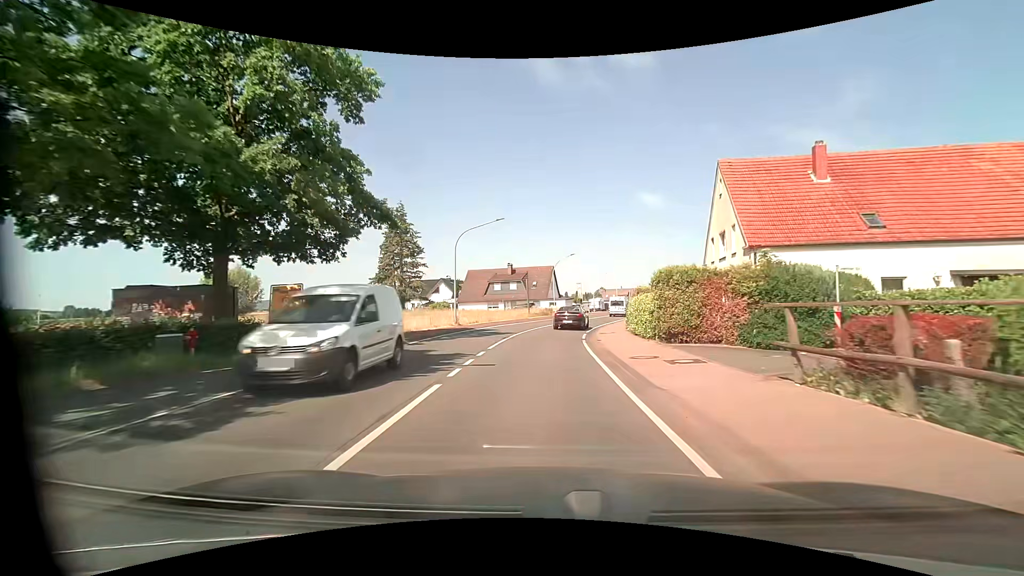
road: primary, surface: asphalt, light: Day
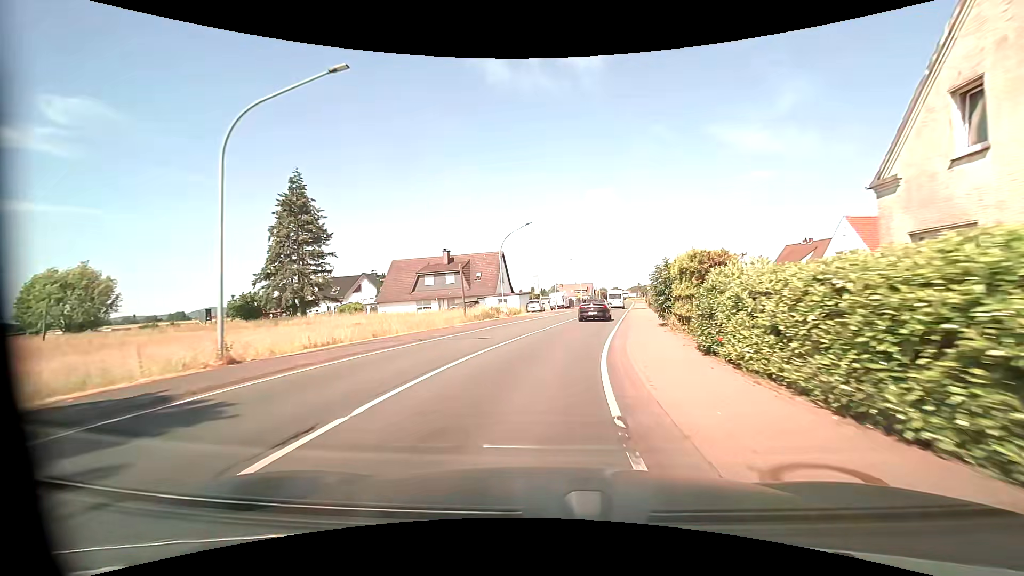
(+0.8, +22.0) m; +5°
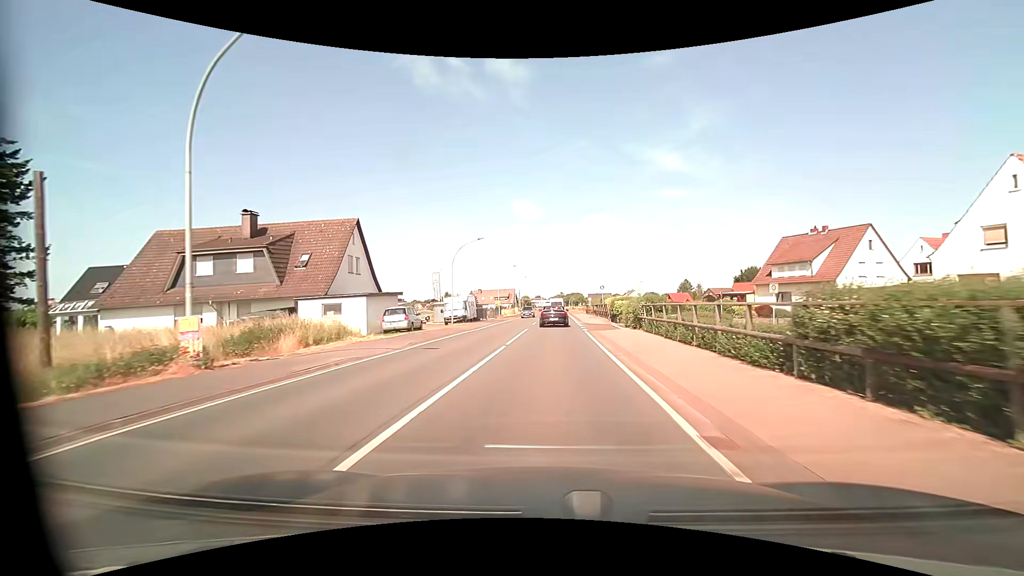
(+2.4, +30.4) m; +9°
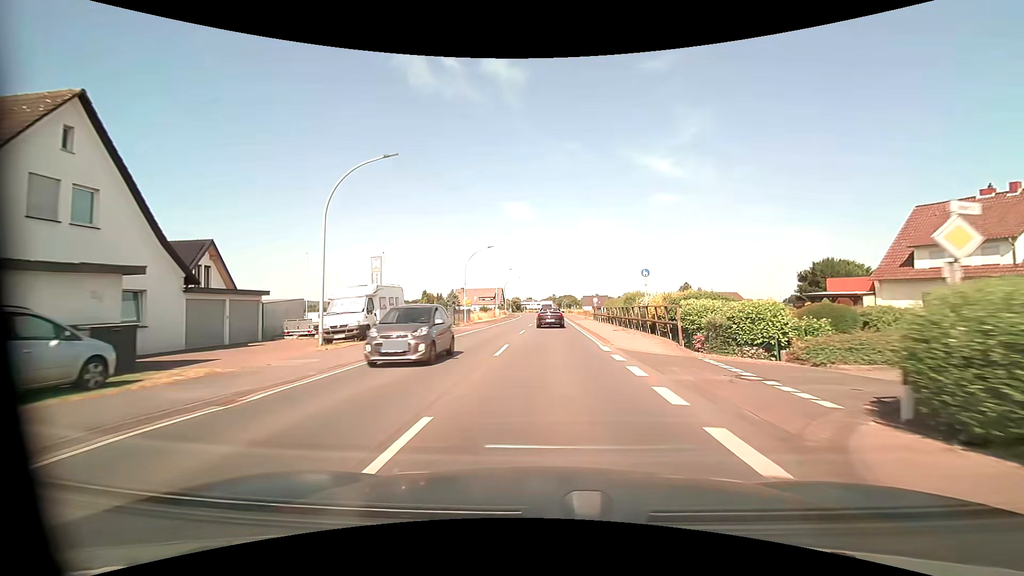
(+0.1, +23.4) m; +1°
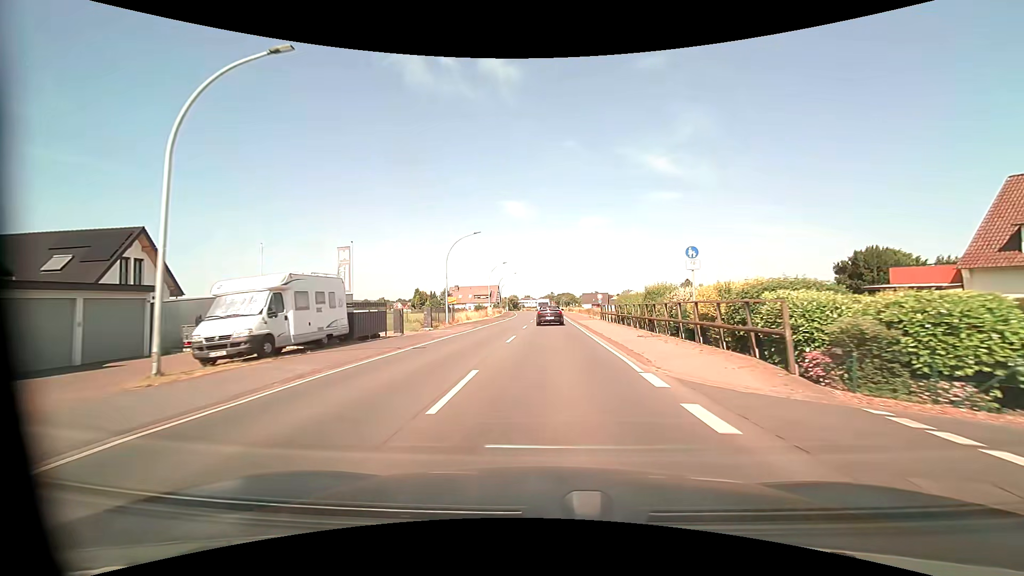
(0.0, +7.8) m; 0°
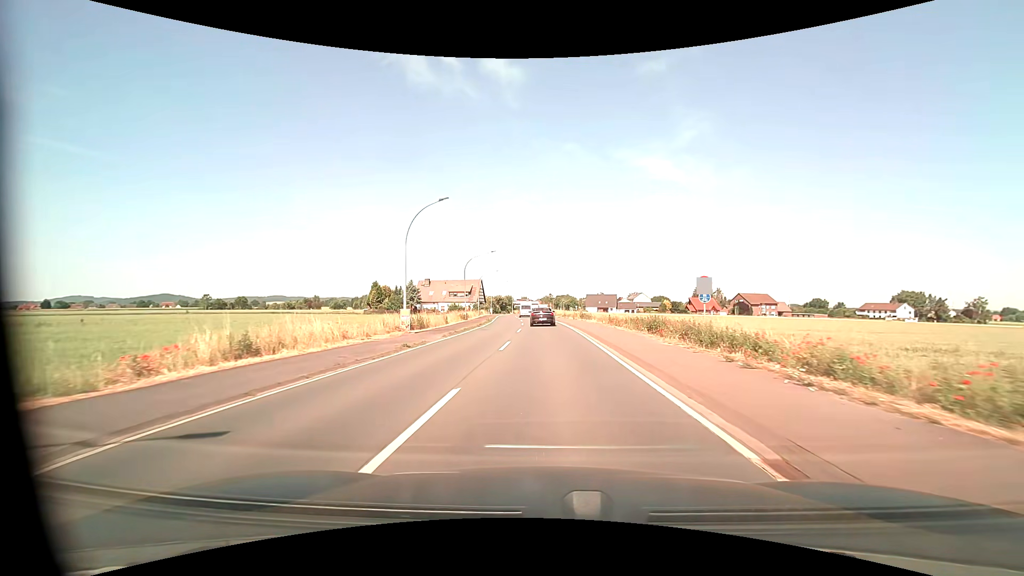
(0.0, +39.4) m; 0°
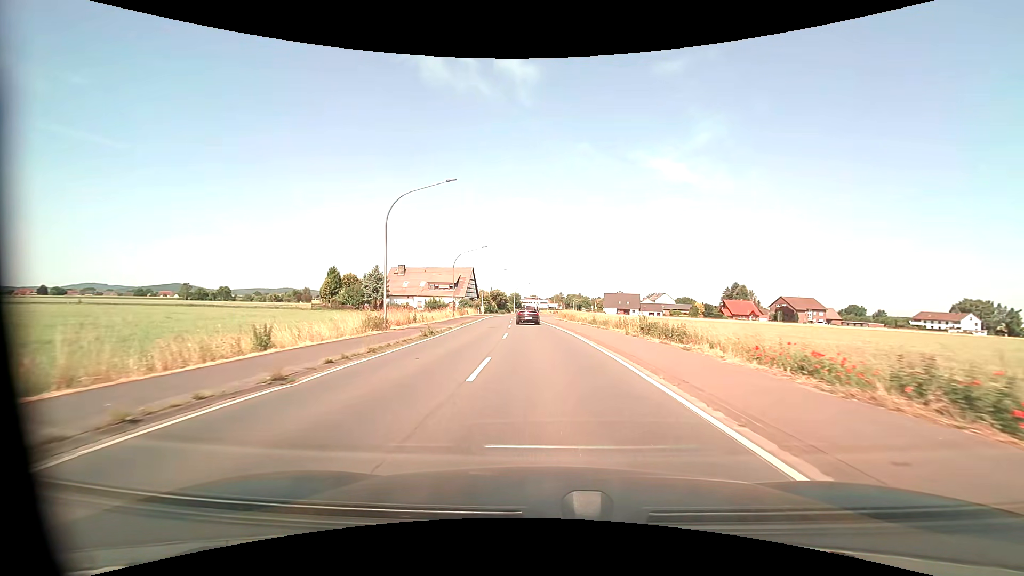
(-0.4, +31.6) m; -1°
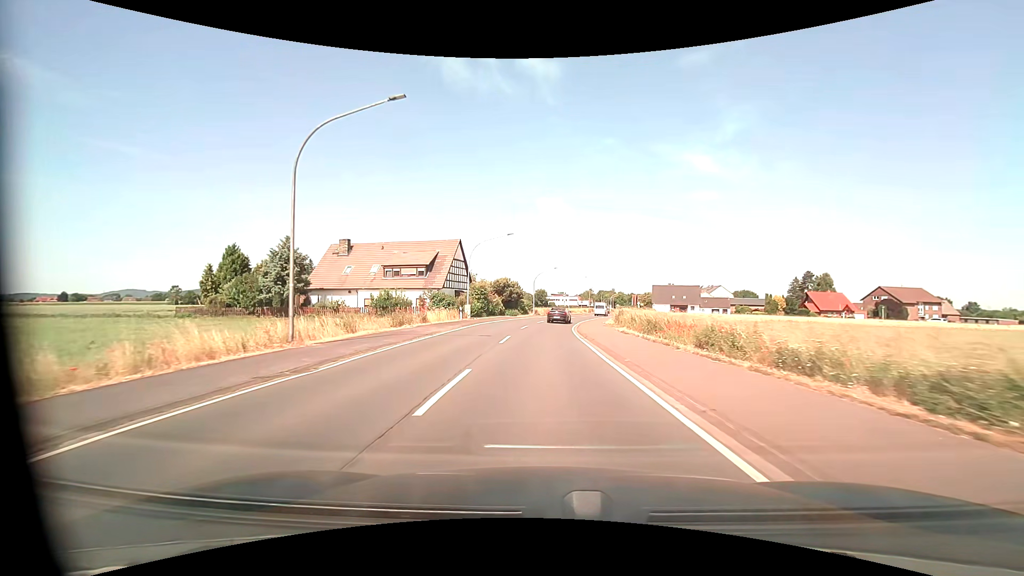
(-1.1, +39.5) m; -3°
(0, +10) (0, +20) (0, +30) (+1, +40) (+2, +50) (+3, +60) (+5, +70) (+7, +80) (+9, +89) (+11, +99) m
